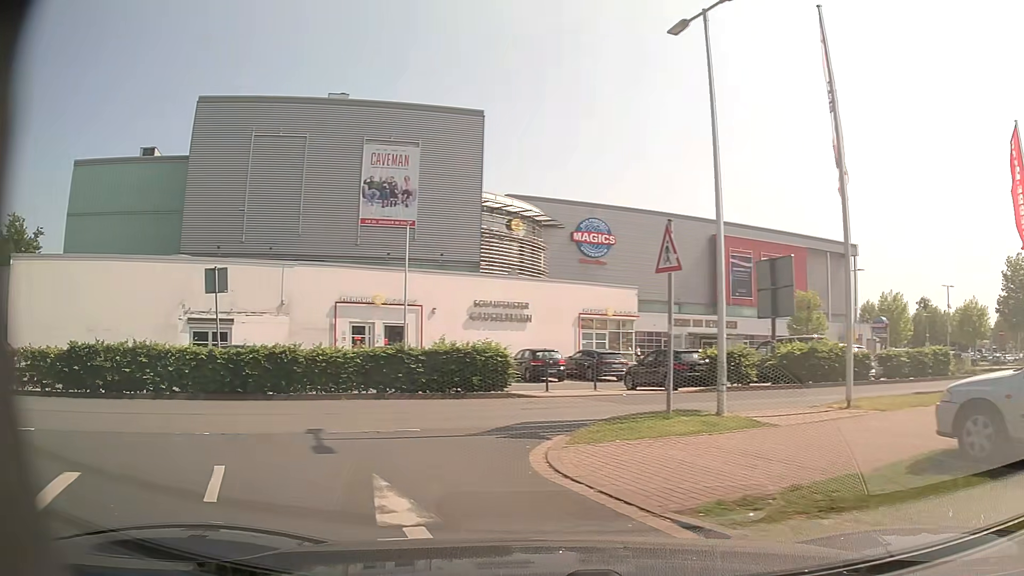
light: Day
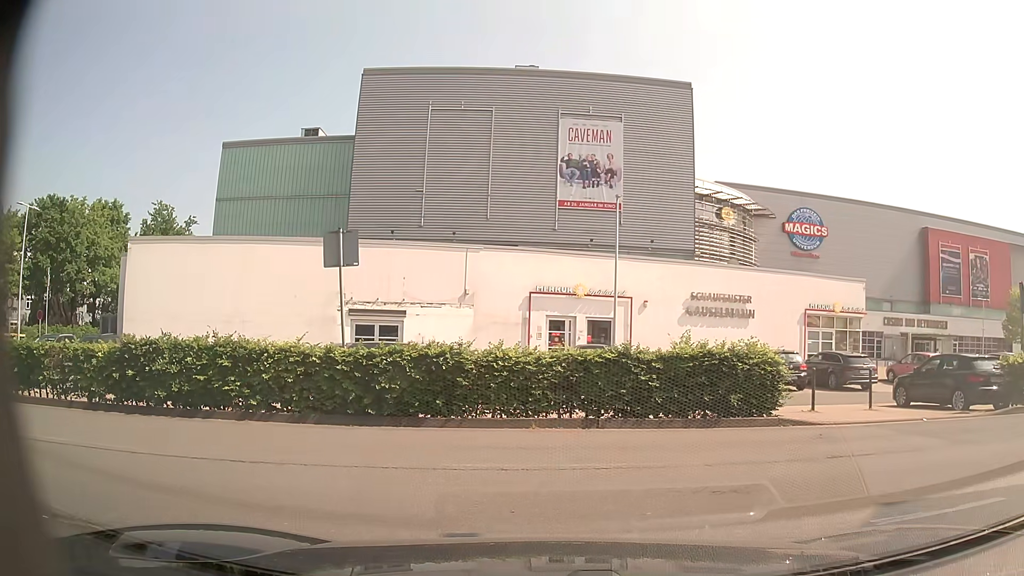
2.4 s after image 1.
(-0.9, +5.2) m; -15°
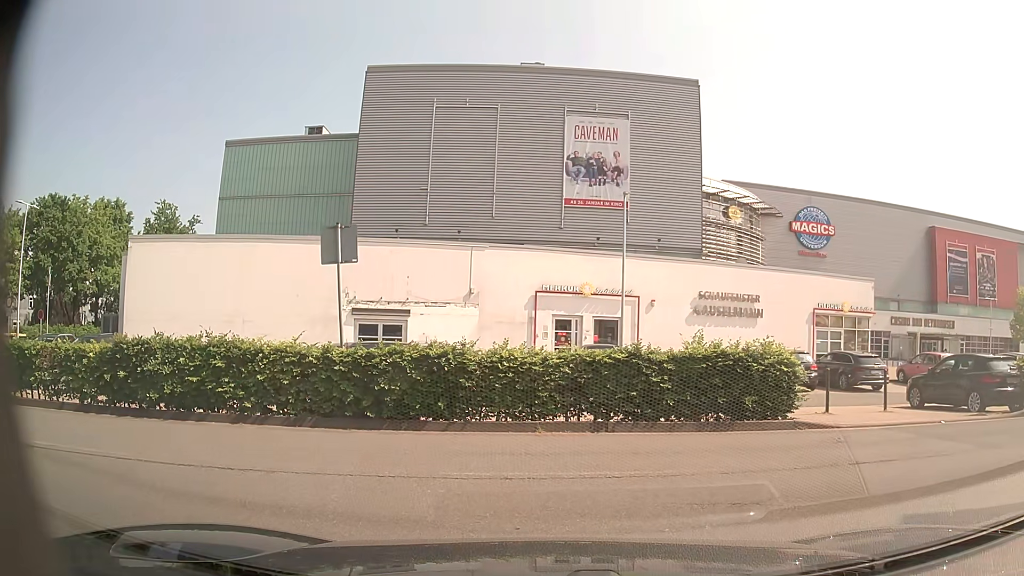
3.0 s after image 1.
(0.0, +0.4) m; 0°
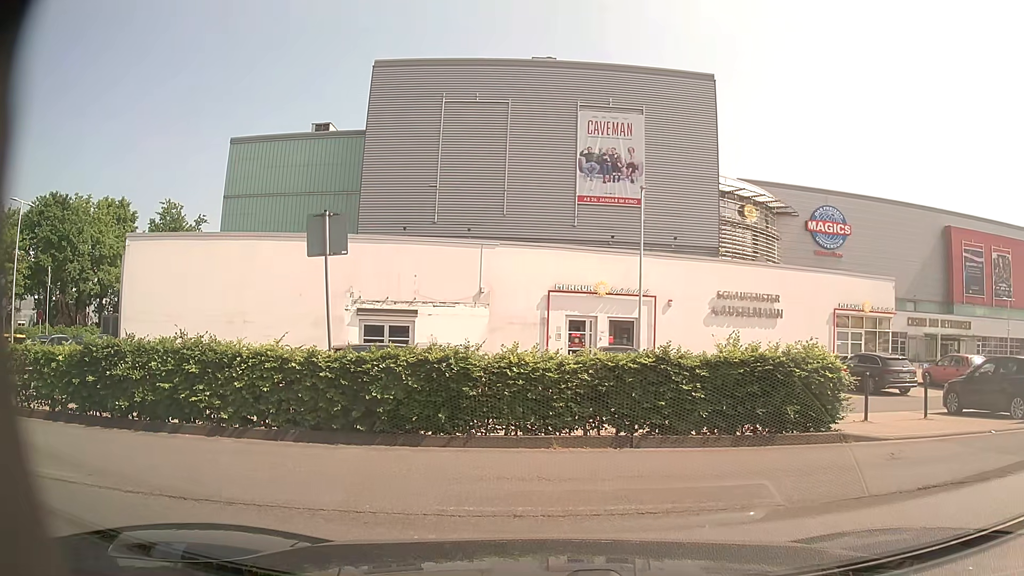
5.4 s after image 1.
(0.0, +1.4) m; 0°
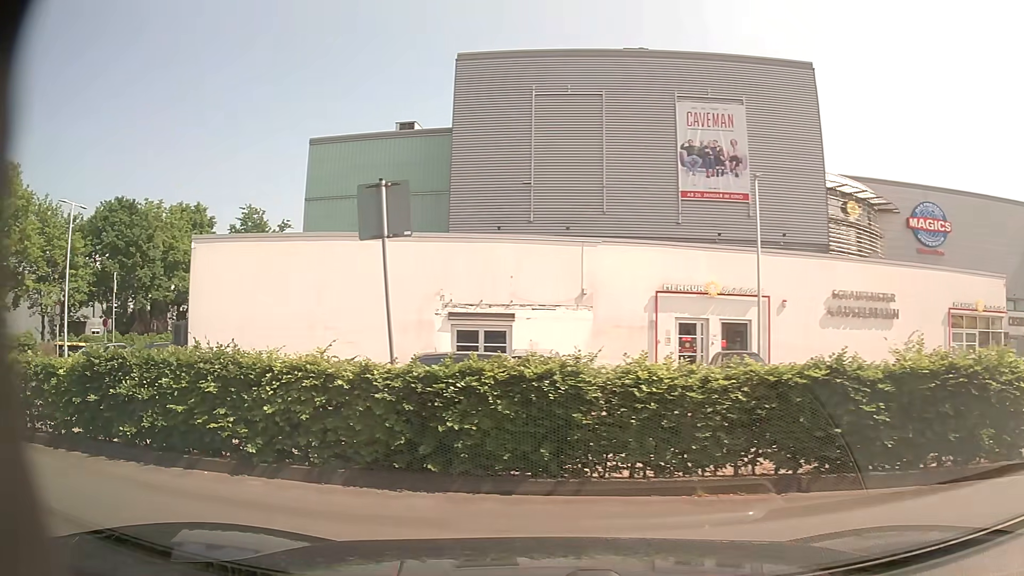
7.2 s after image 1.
(-0.1, +2.5) m; -10°
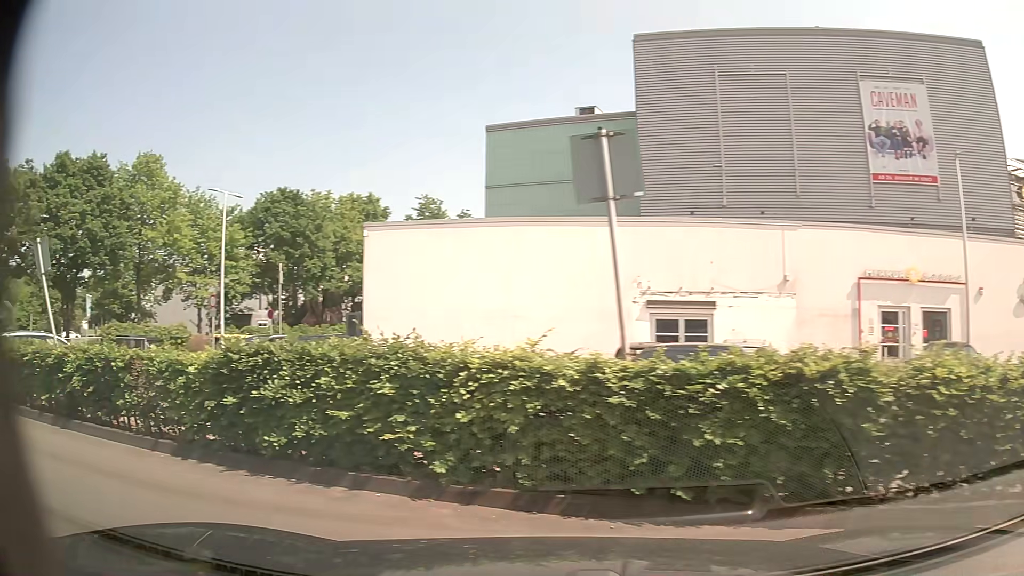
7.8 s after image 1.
(-0.2, +1.6) m; -18°
